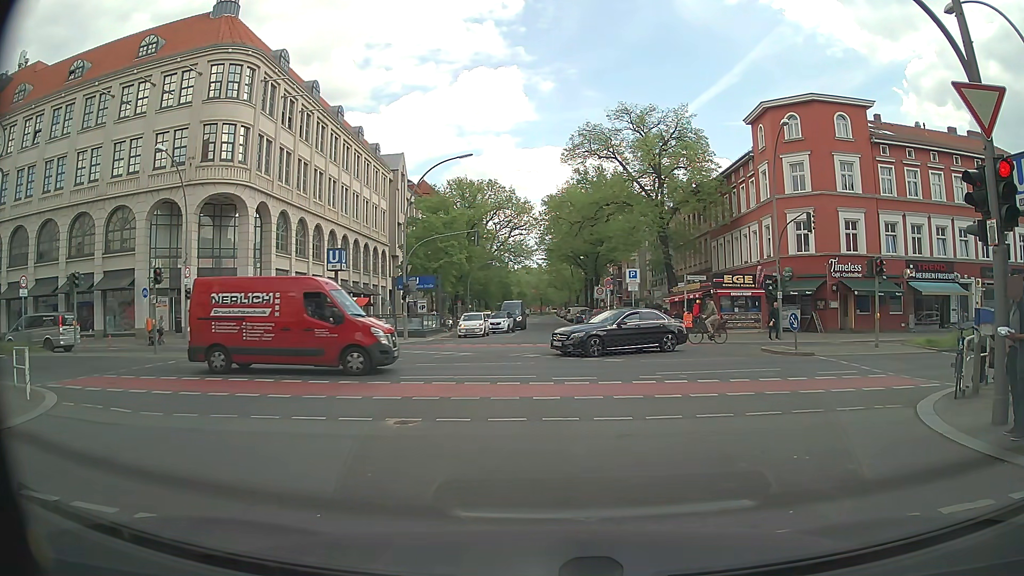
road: residential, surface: asphalt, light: Day
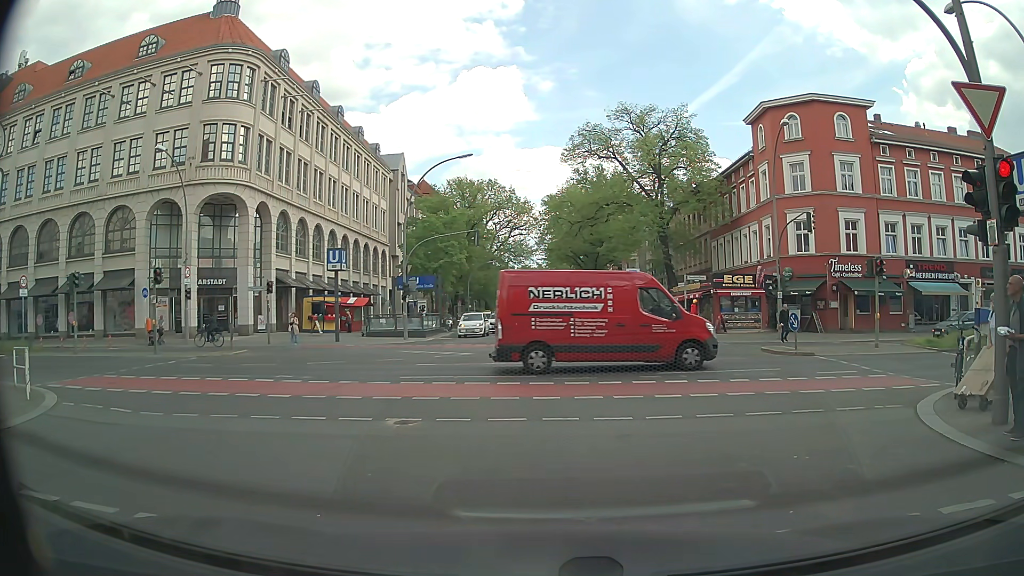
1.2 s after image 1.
(0.0, 0.0) m; 0°
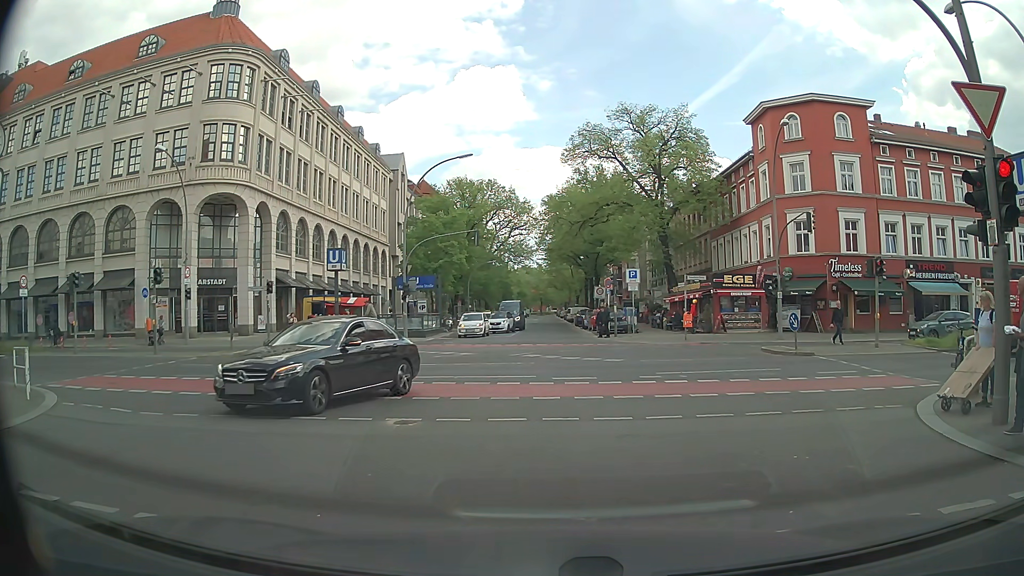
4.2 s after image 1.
(0.0, 0.0) m; 0°
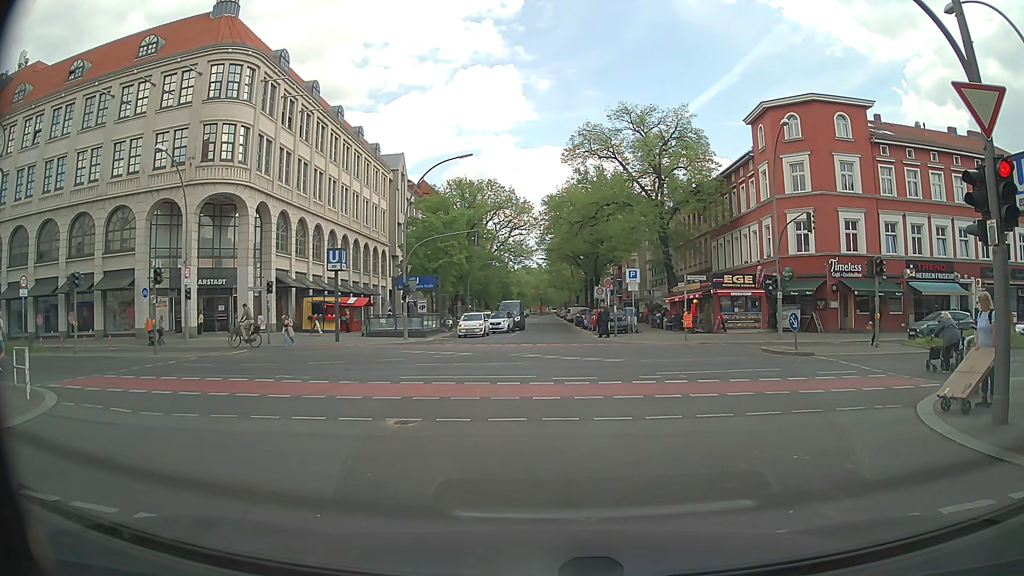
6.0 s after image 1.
(0.0, 0.0) m; 0°
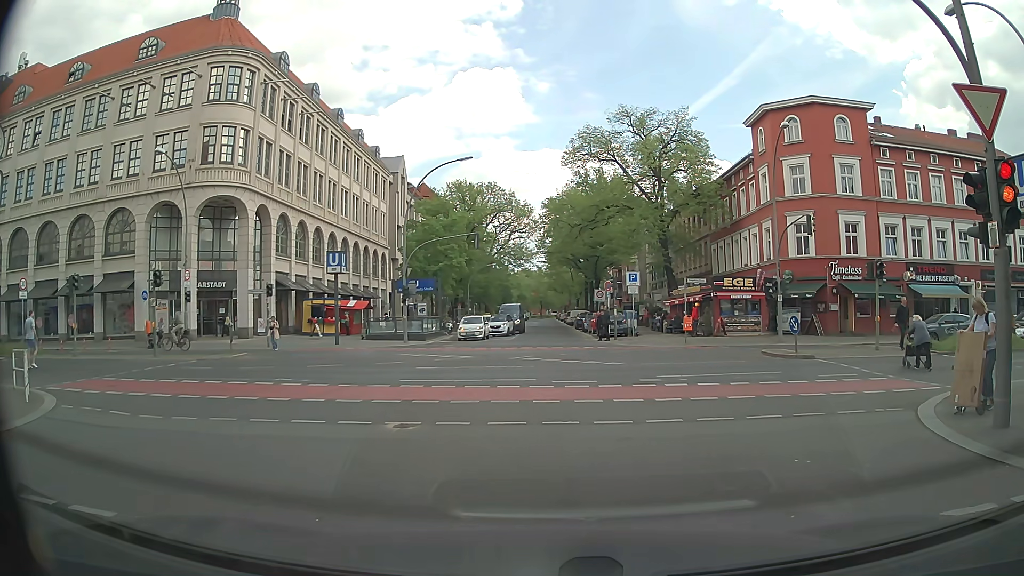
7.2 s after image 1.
(0.0, 0.0) m; 0°
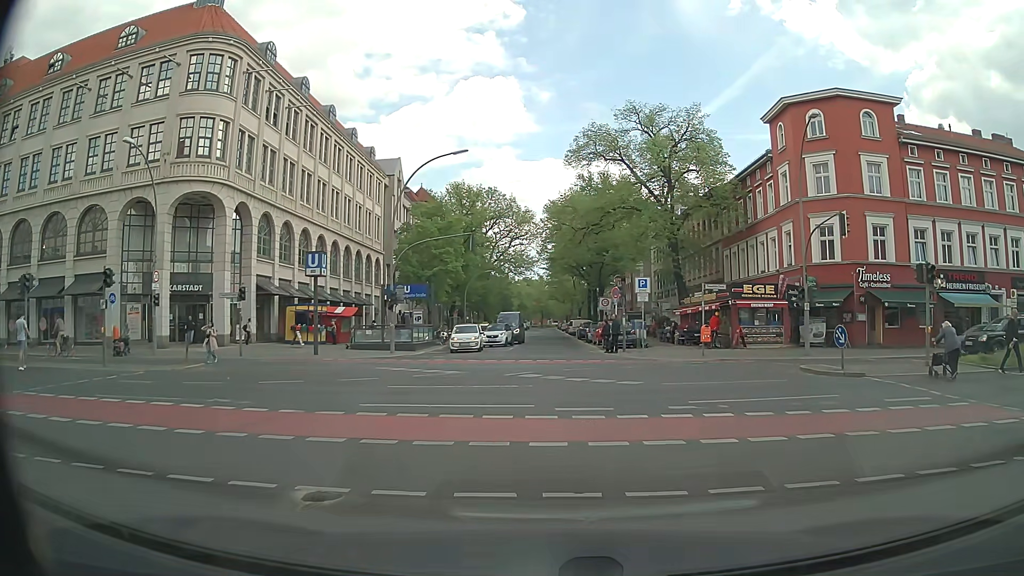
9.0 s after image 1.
(-0.2, +3.9) m; -3°
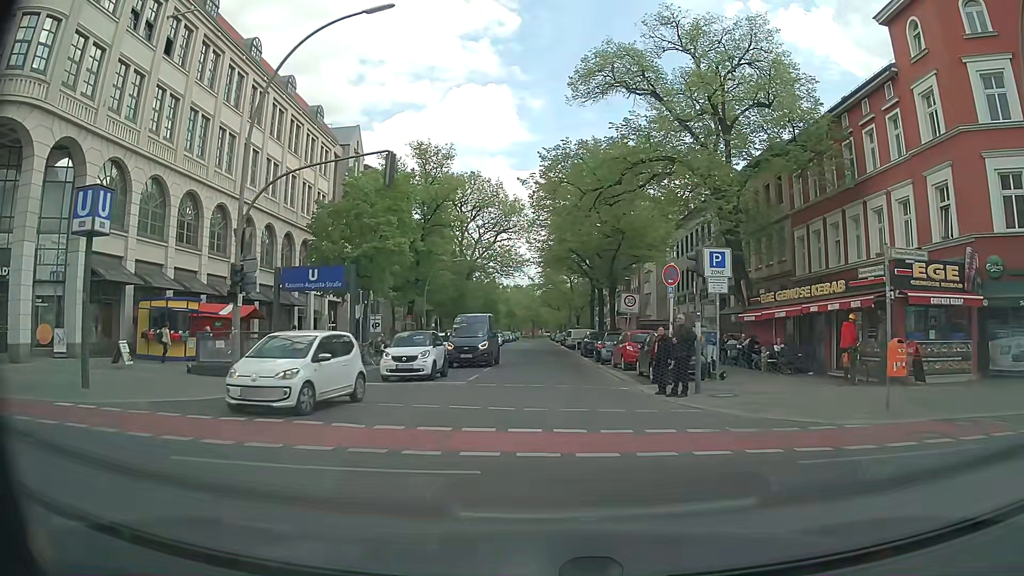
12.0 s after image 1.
(+0.2, +17.7) m; +2°
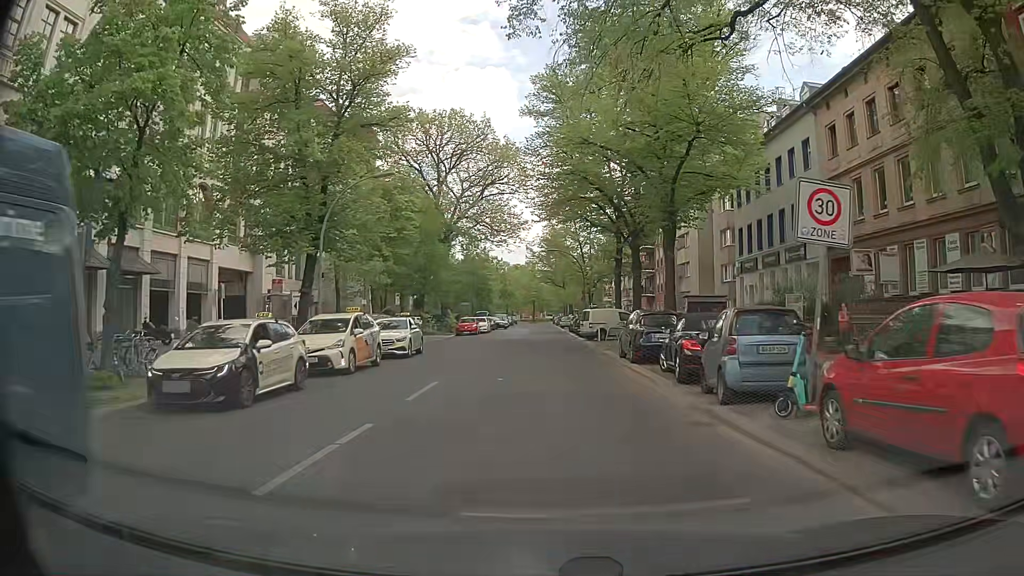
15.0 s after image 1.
(-0.3, +21.4) m; -1°
(0, +10) (0, +20) (+1, +30) (+1, +40) (+1, +50) (+1, +60) (+1, +70) (+1, +80) (+1, +90) (+1, +100) m
